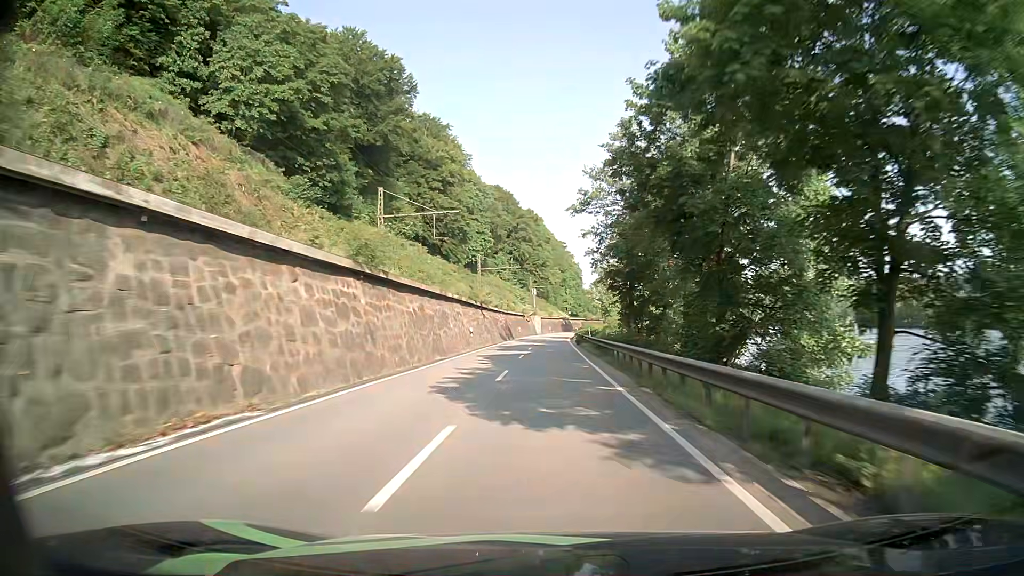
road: primary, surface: asphalt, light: Day
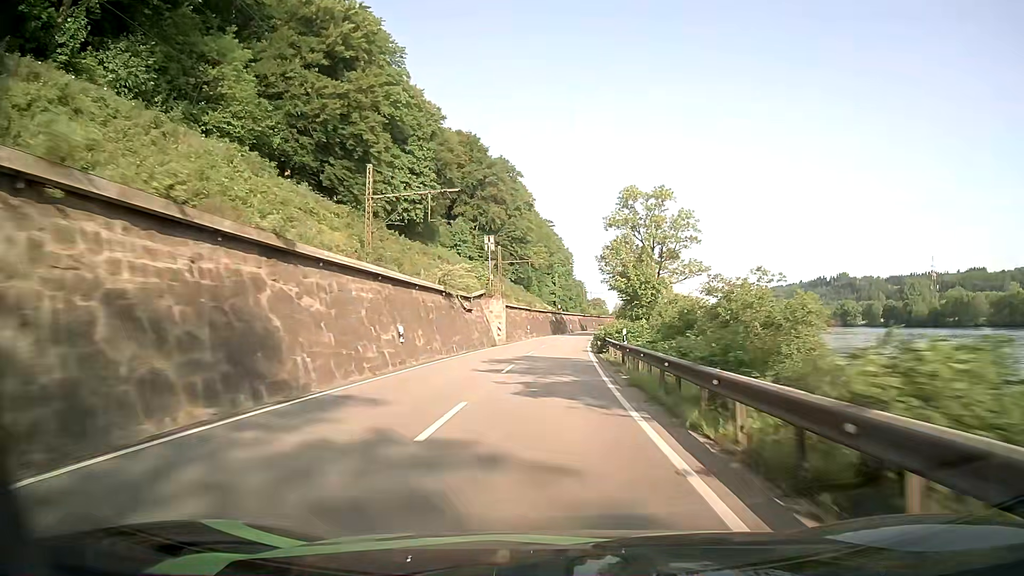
(+1.0, +68.8) m; +1°
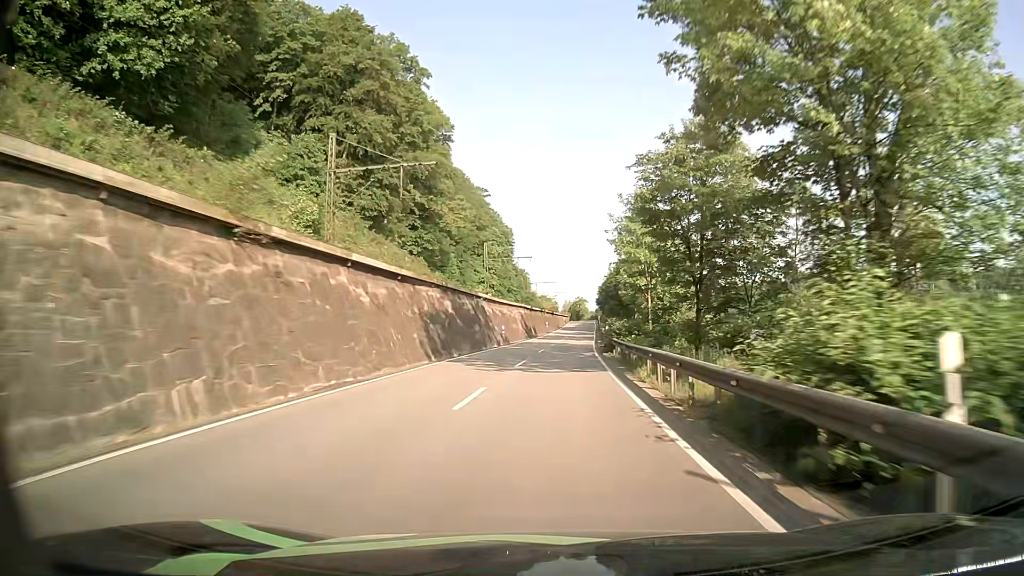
(+3.0, +68.4) m; +5°
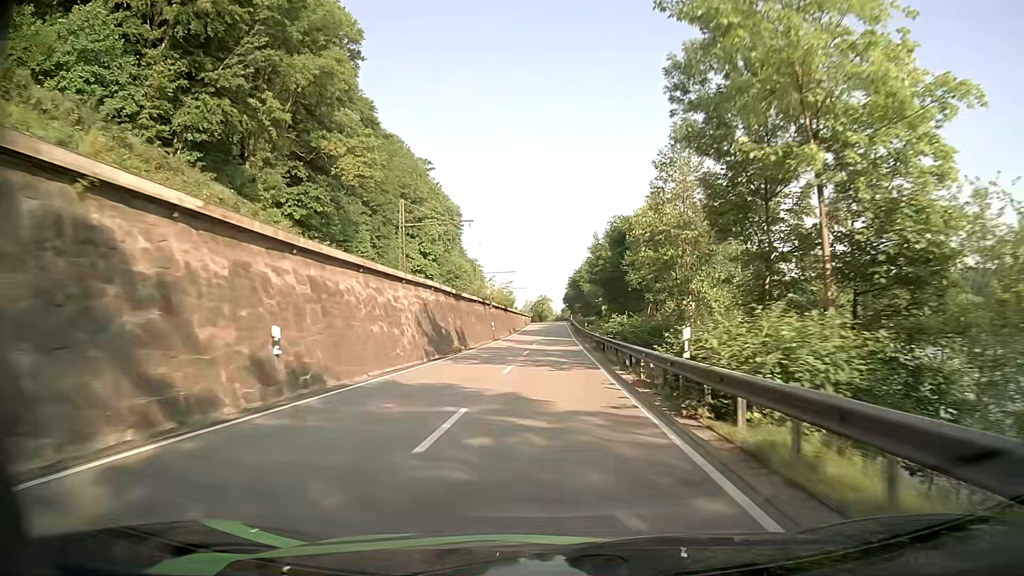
(+1.1, +39.4) m; +4°
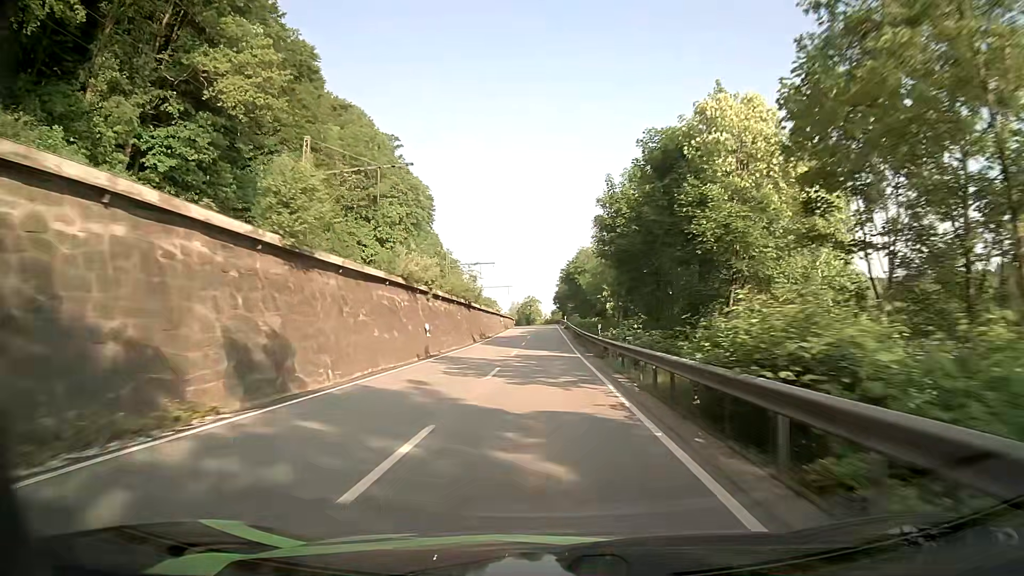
(+0.2, +26.2) m; 0°
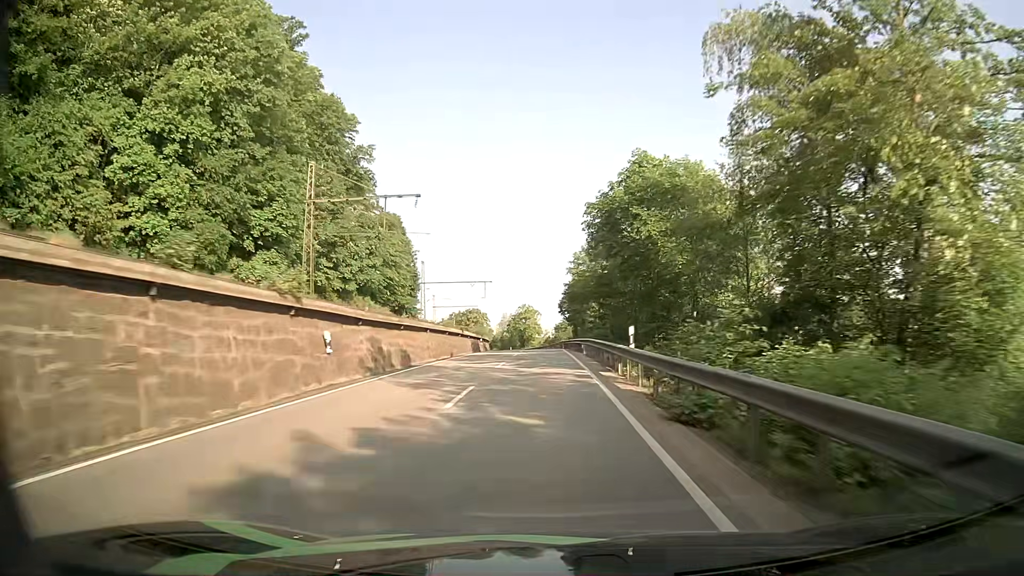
(+0.3, +65.7) m; 0°
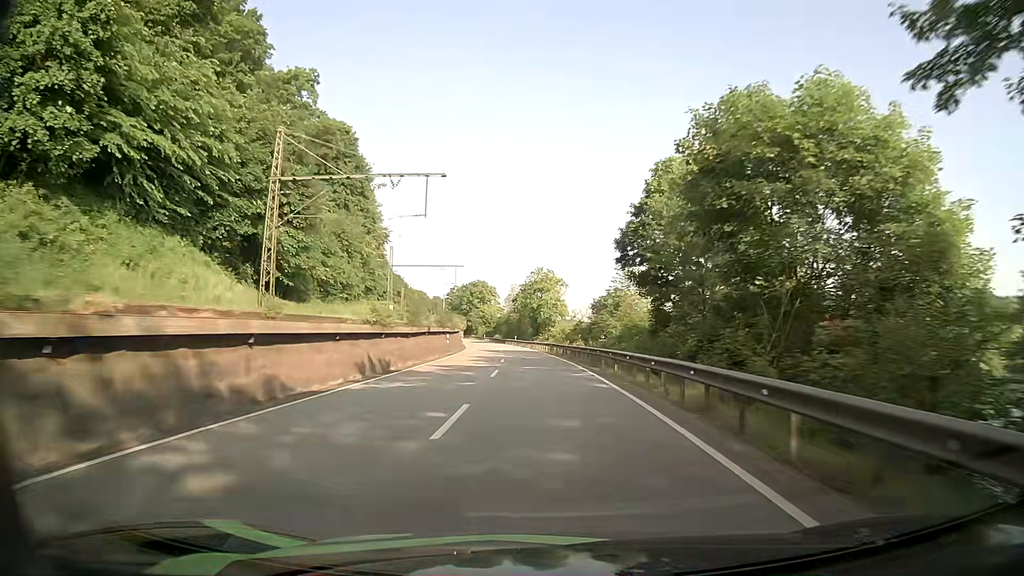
(-0.6, +62.2) m; -2°
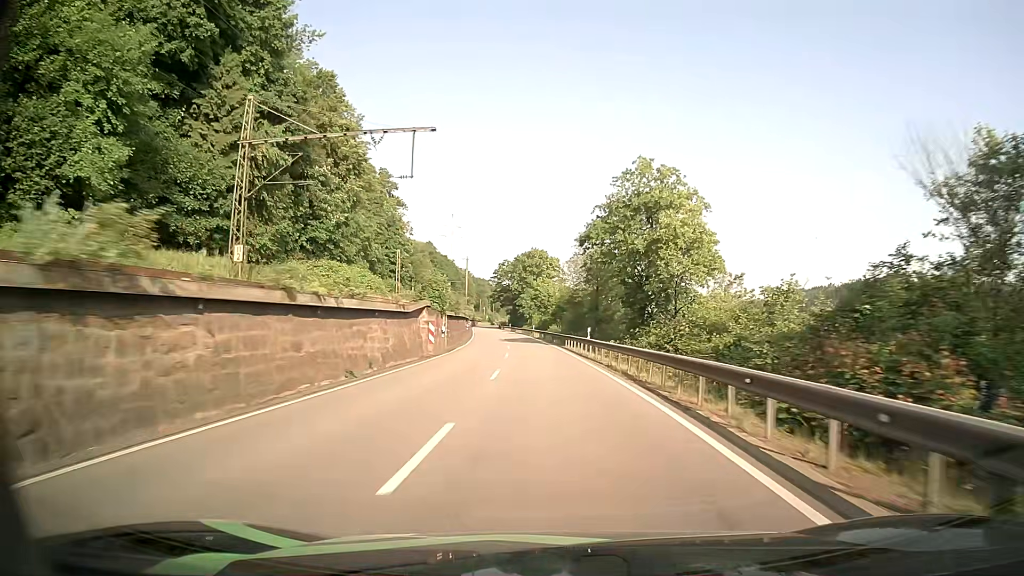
(-2.9, +62.8) m; -6°
(0, +10) (0, +20) (-1, +30) (-1, +40) (-2, +50) (-3, +60) (-4, +70) (-5, +80) (-6, +90) (-7, +100) m
